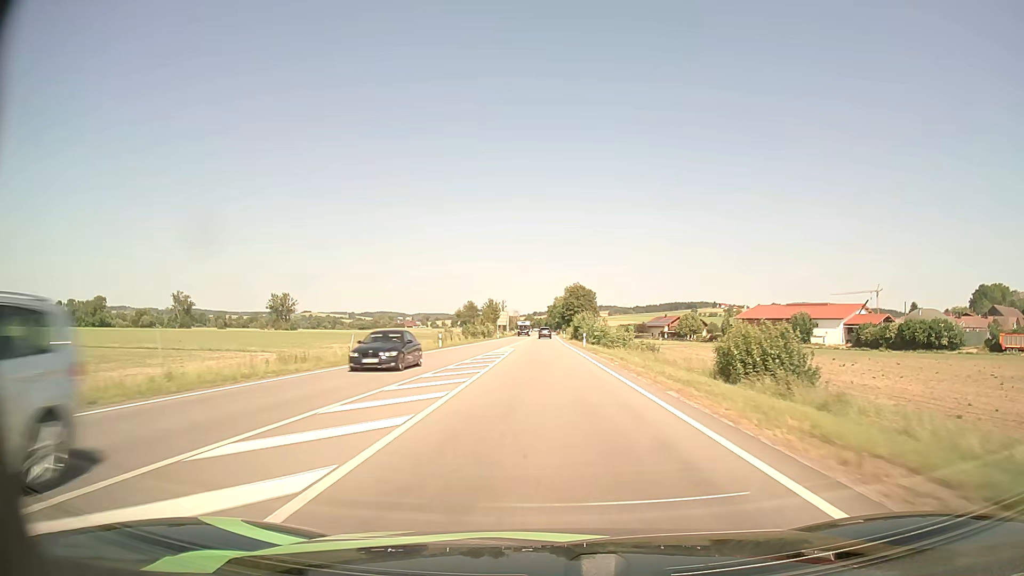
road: primary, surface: asphalt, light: Day
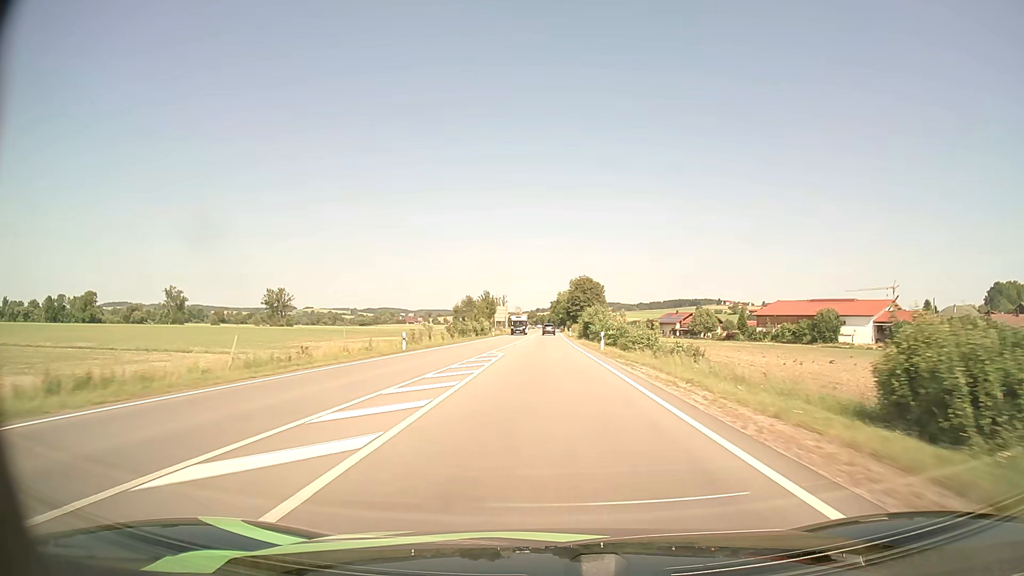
(0.0, +14.0) m; 0°
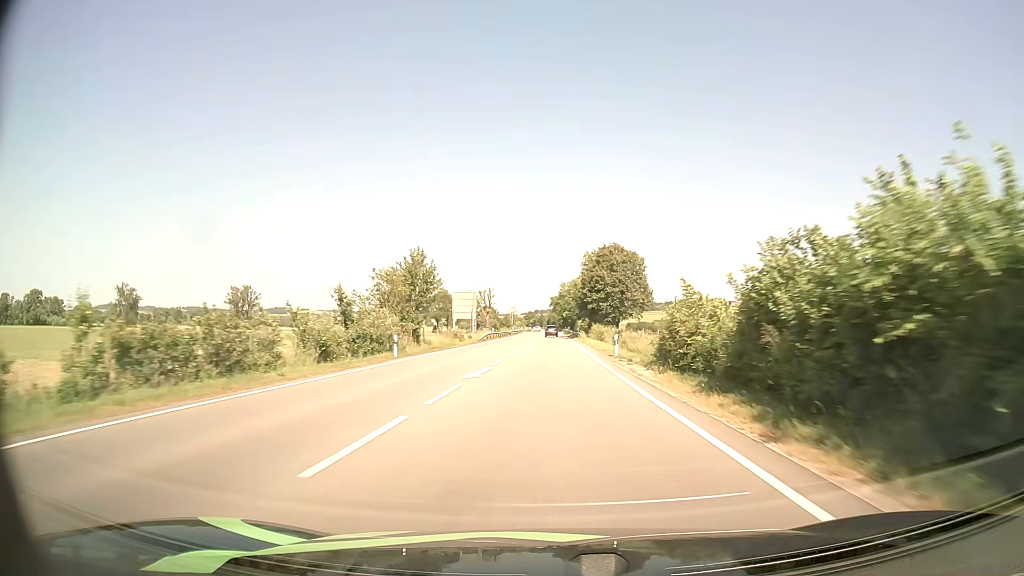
(-0.1, +56.9) m; 0°
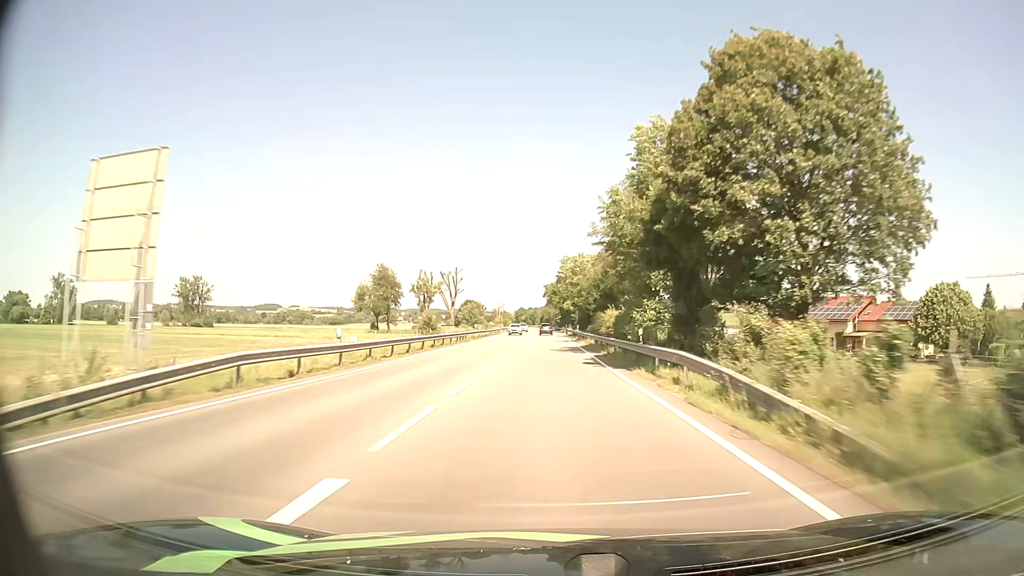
(+0.3, +58.7) m; 0°
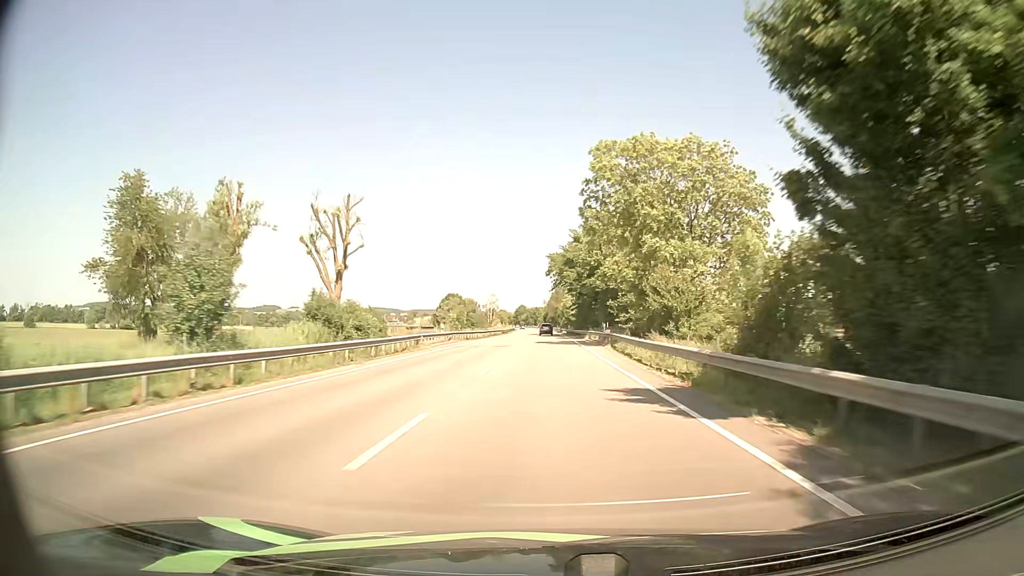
(-0.2, +73.4) m; 0°
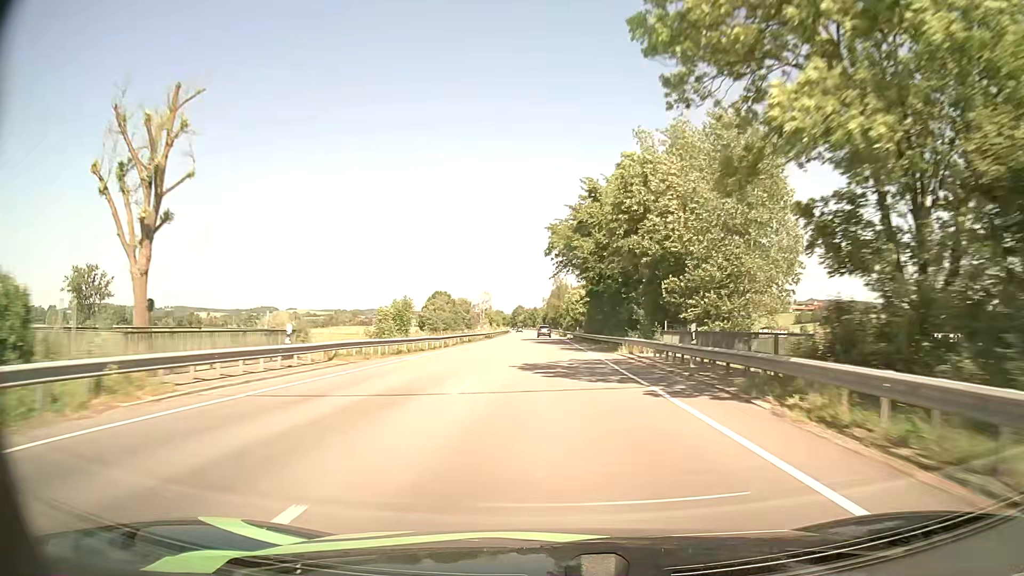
(+0.1, +29.2) m; 0°
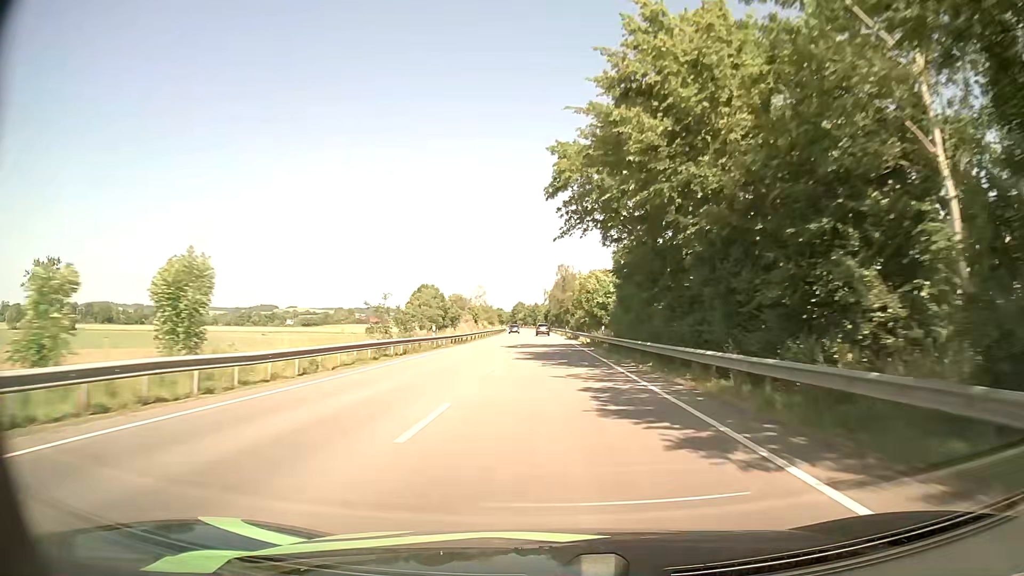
(-0.1, +29.1) m; 0°
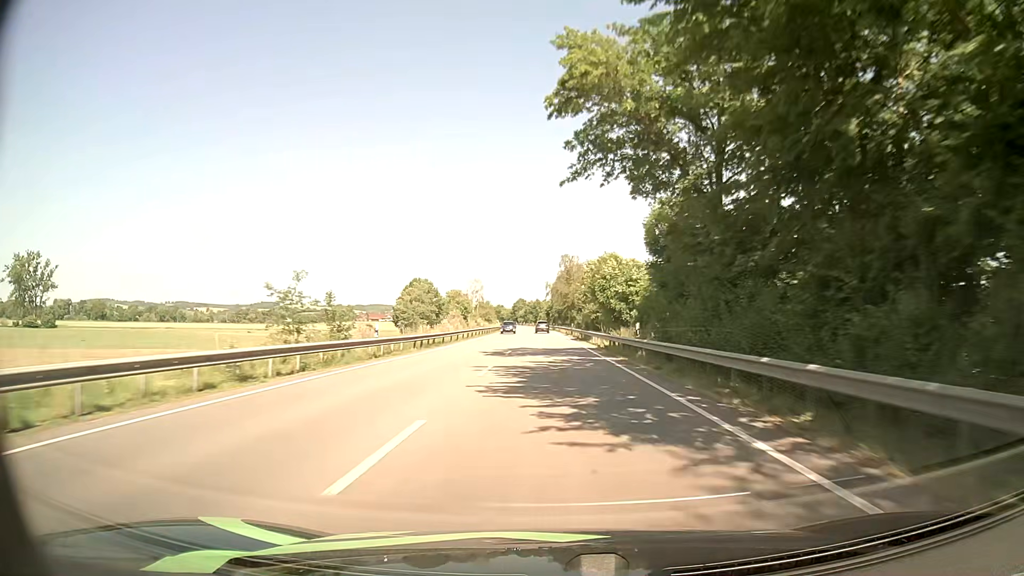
(0.0, +14.5) m; 0°
(0, +10) (0, +20) (0, +30) (0, +40) (0, +50) (0, +60) (-1, +70) (-1, +80) (-1, +90) (-1, +100) m
